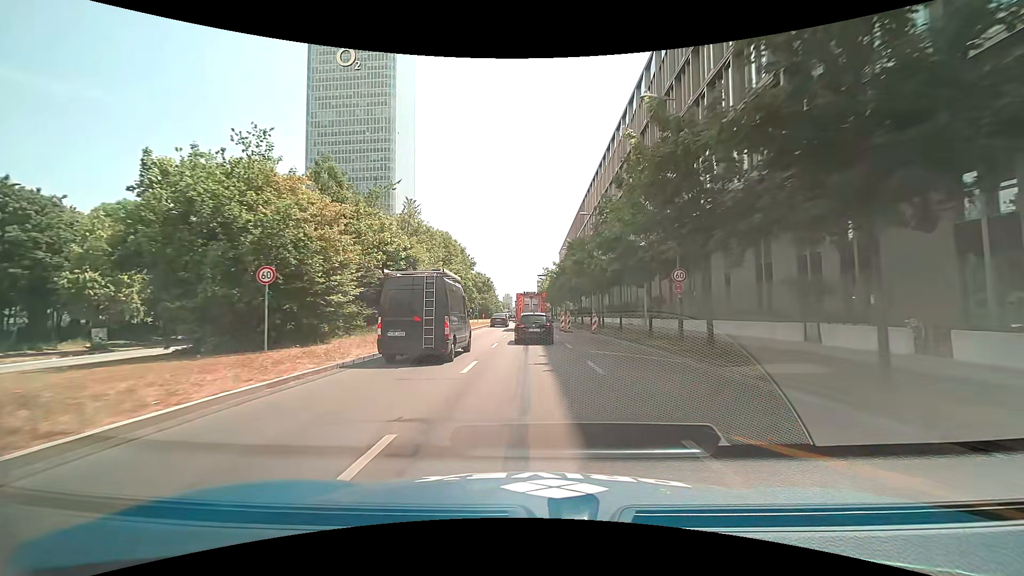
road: primary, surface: asphalt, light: Day
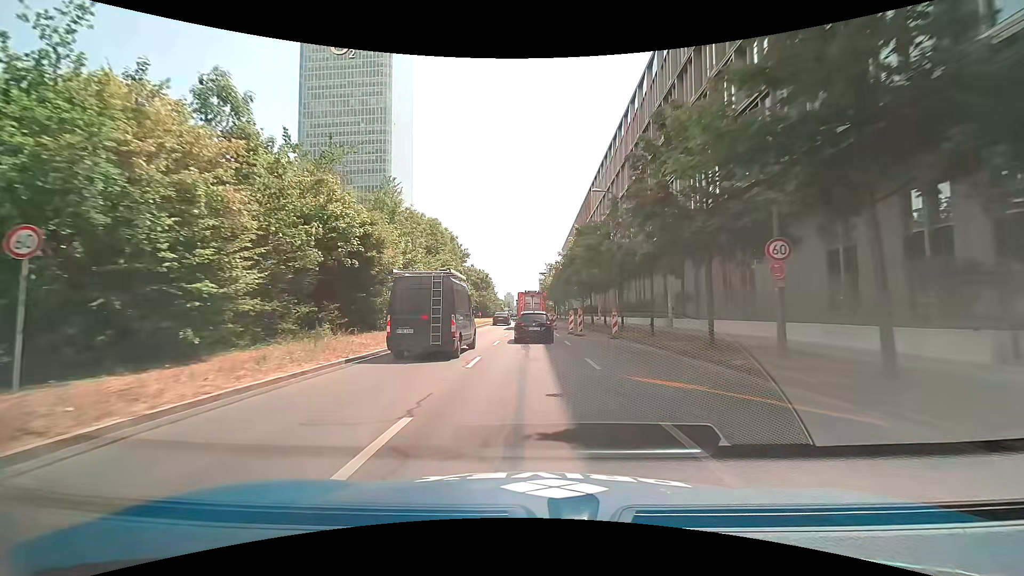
(0.0, +8.3) m; +1°
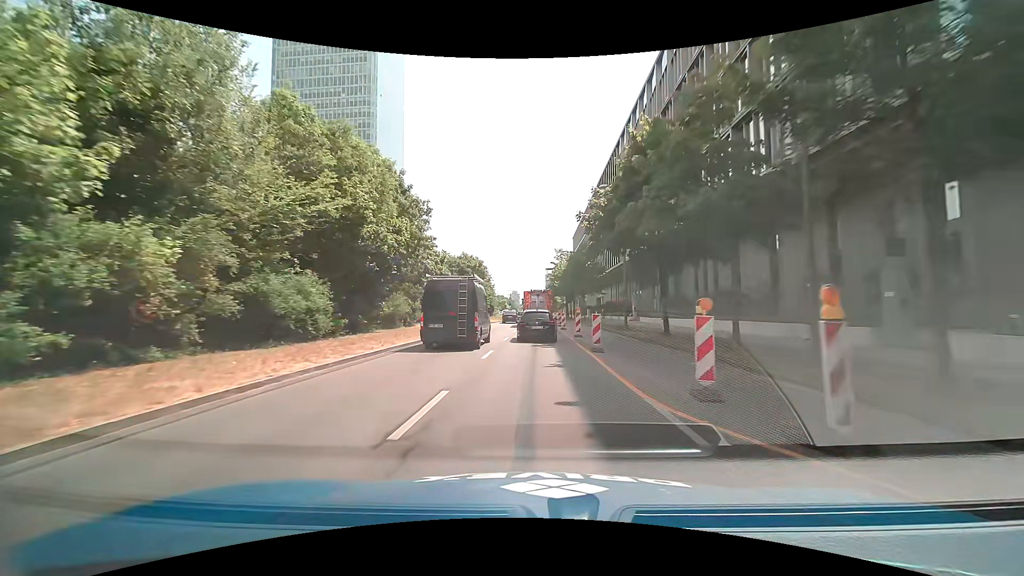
(-0.2, +25.1) m; -1°
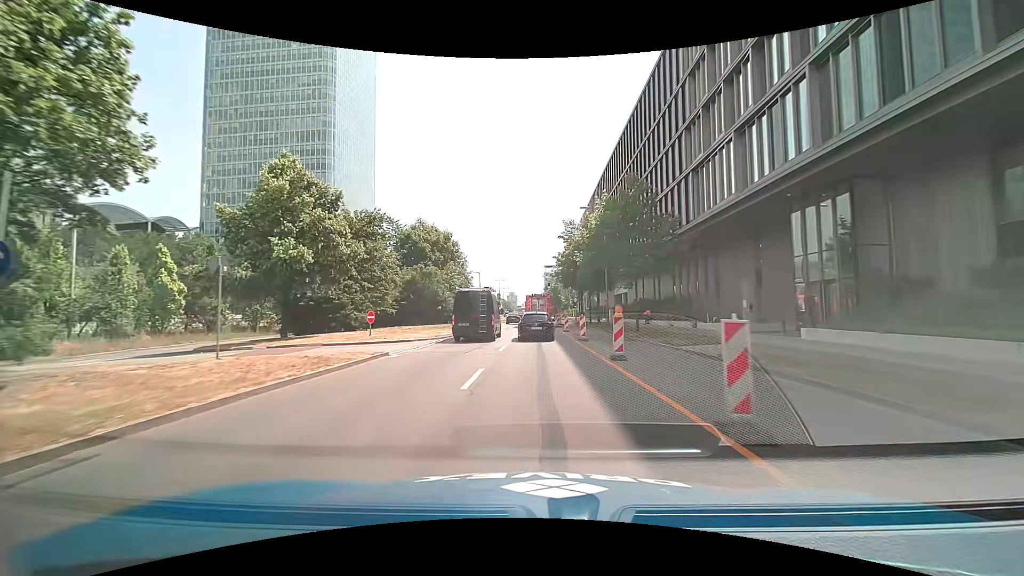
(+0.2, +32.5) m; 0°
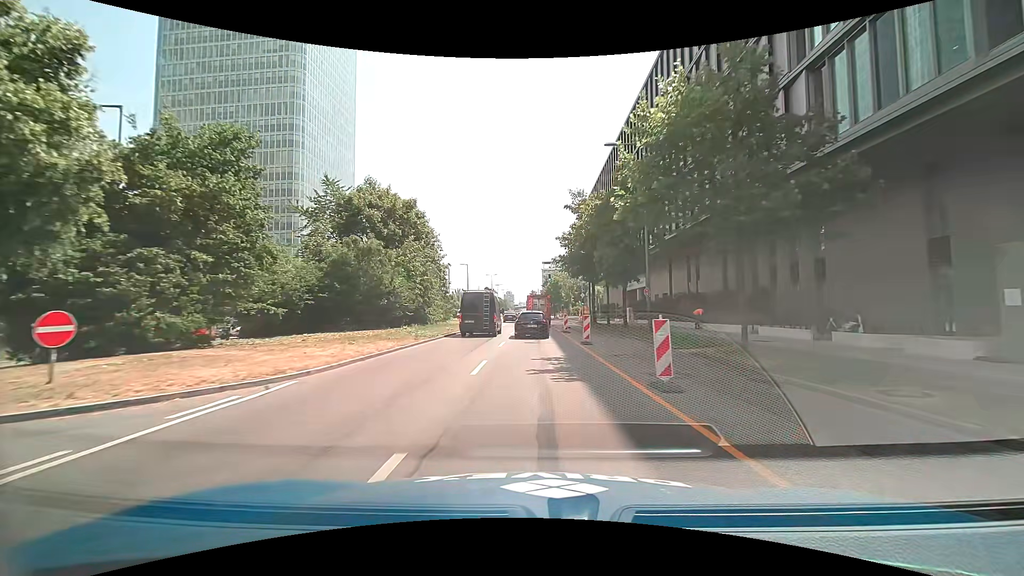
(+0.2, +16.2) m; +1°
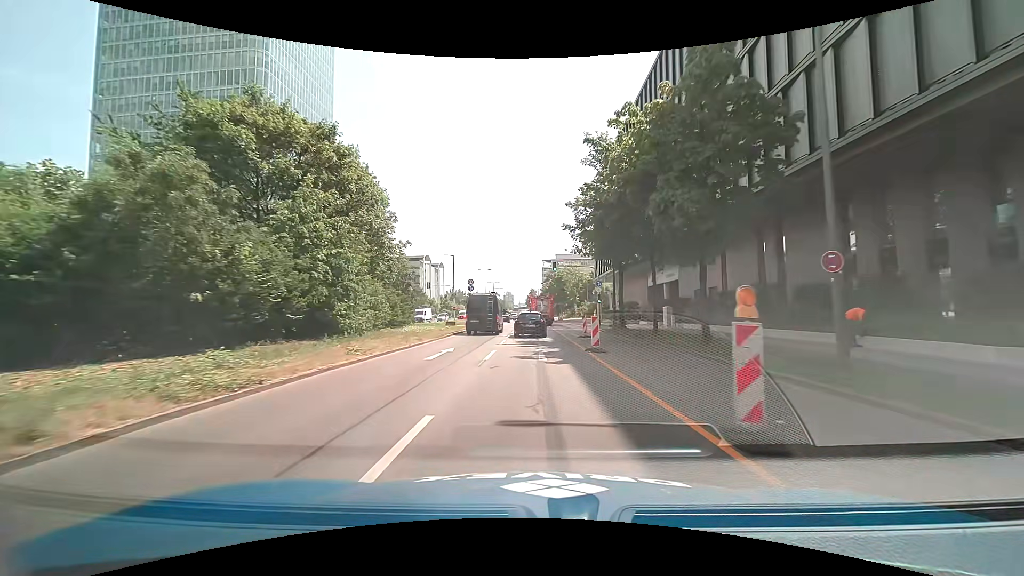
(0.0, +16.3) m; 0°
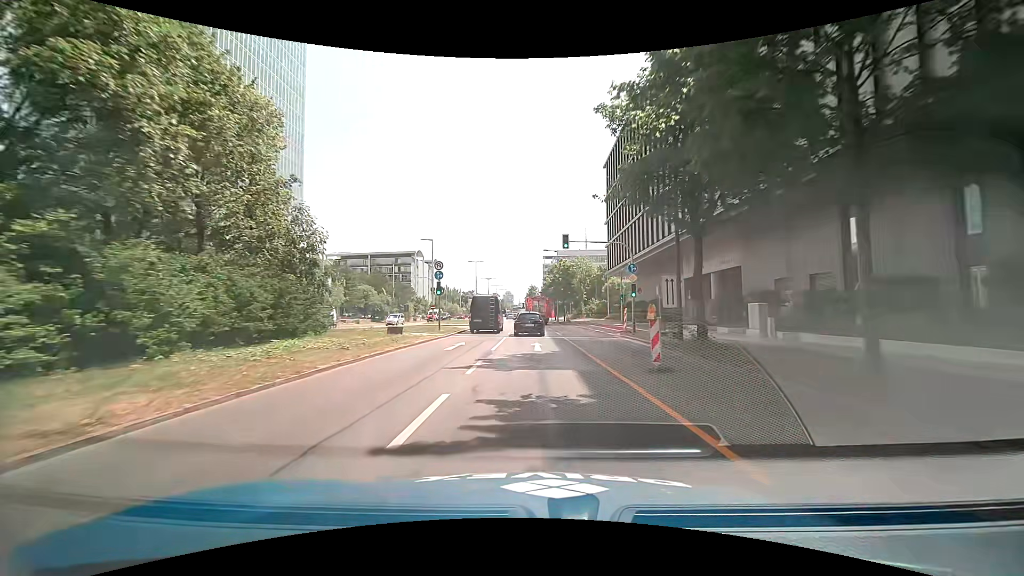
(0.0, +16.4) m; 0°
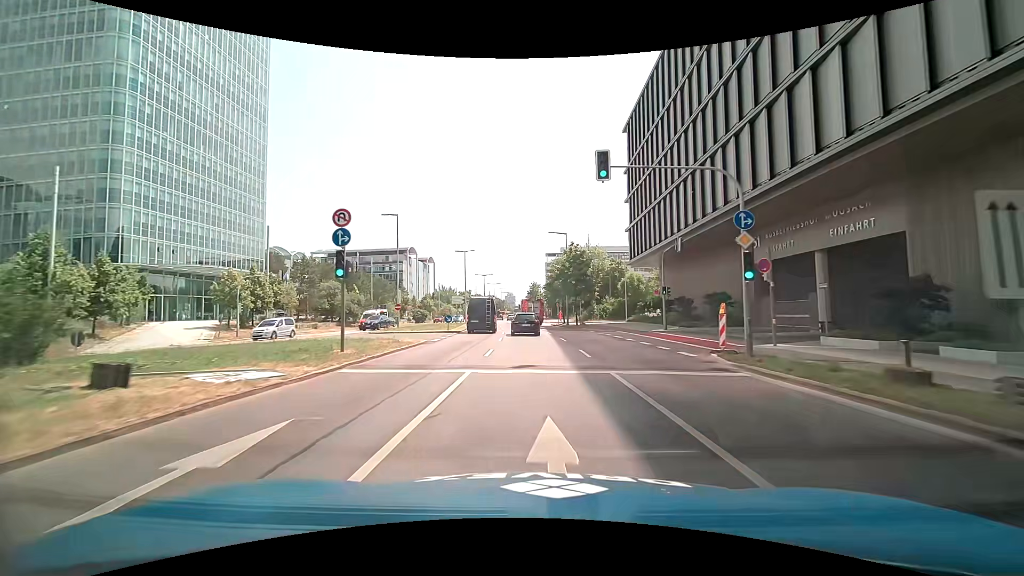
(+0.1, +16.6) m; 0°
(0, +10) (0, +20) (-1, +30) (-1, +40) (-2, +50) (-2, +60) (-3, +70) (-4, +80) (-4, +90) (-5, +100) m
